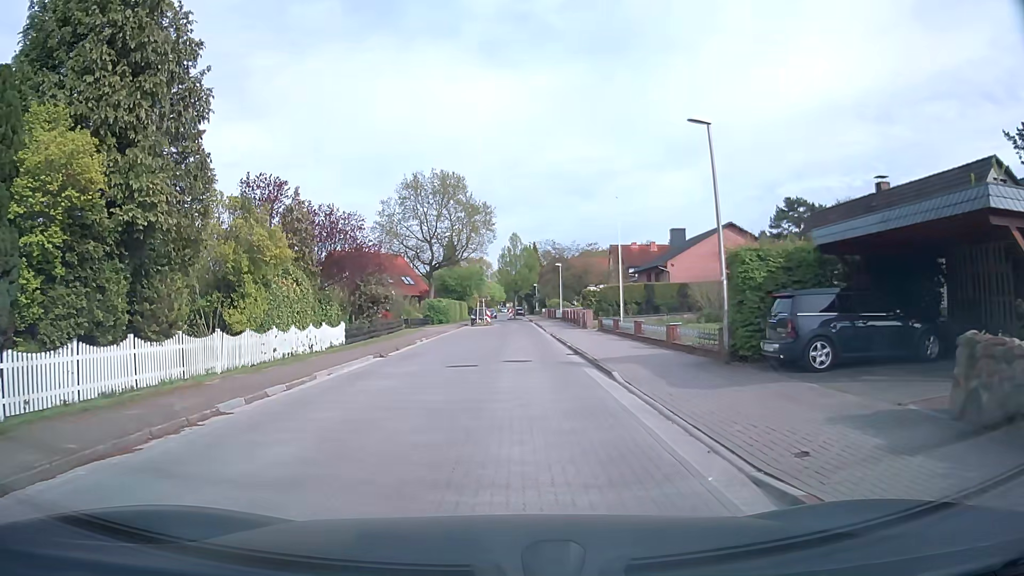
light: Day
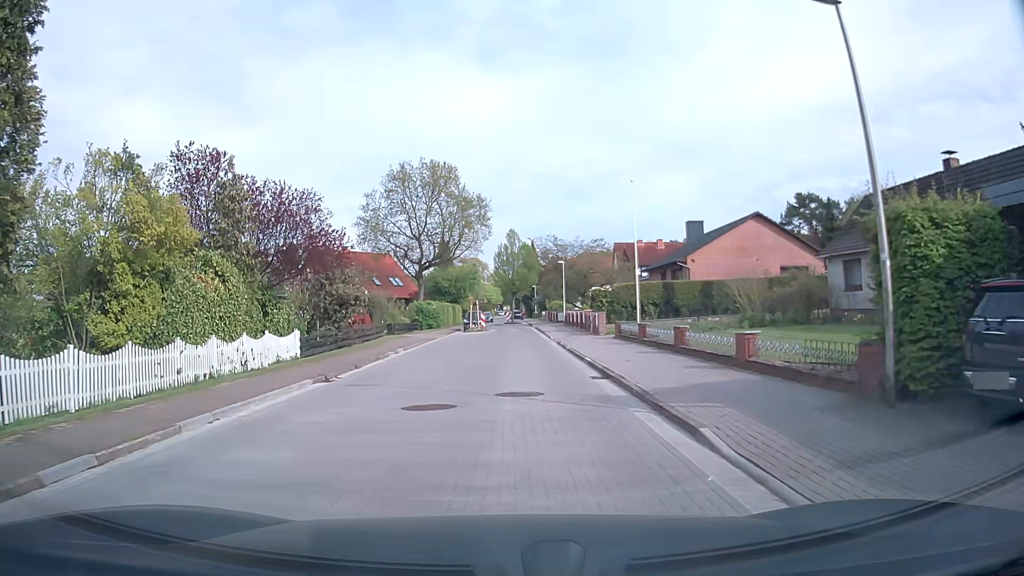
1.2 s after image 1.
(0.0, +6.4) m; 0°
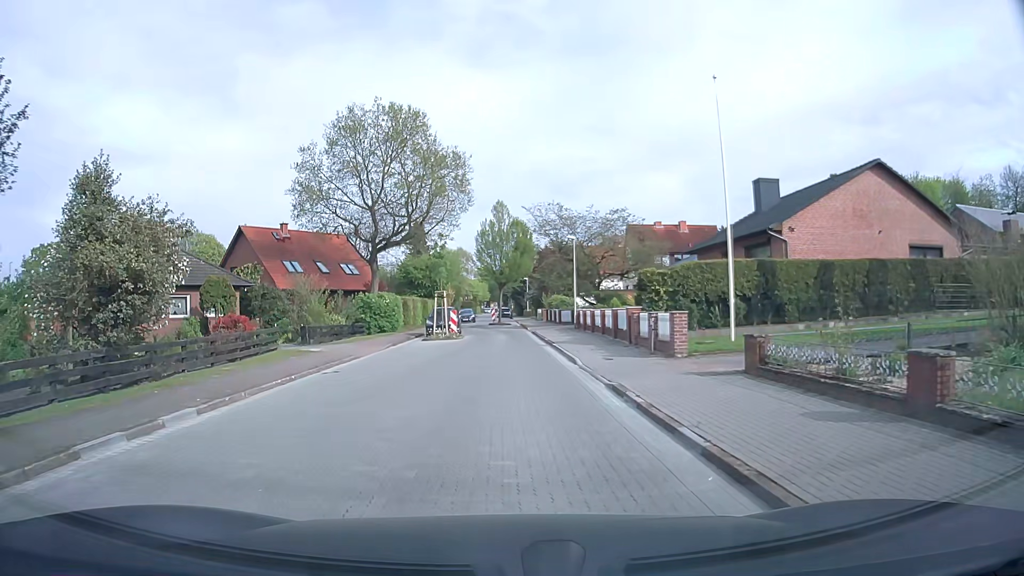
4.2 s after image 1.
(+0.3, +17.3) m; +2°
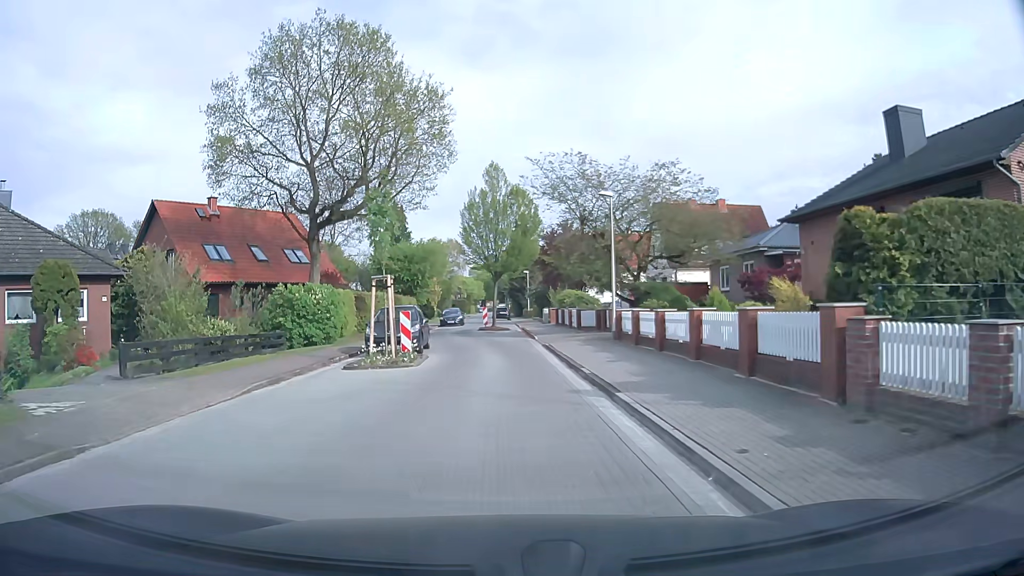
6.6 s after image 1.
(0.0, +14.3) m; 0°
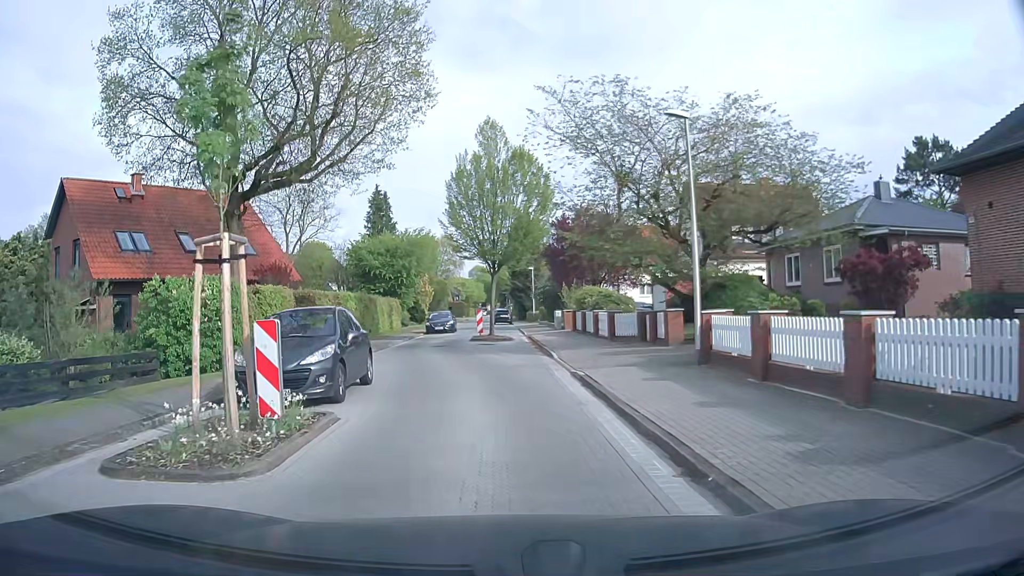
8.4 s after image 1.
(0.0, +10.1) m; 0°
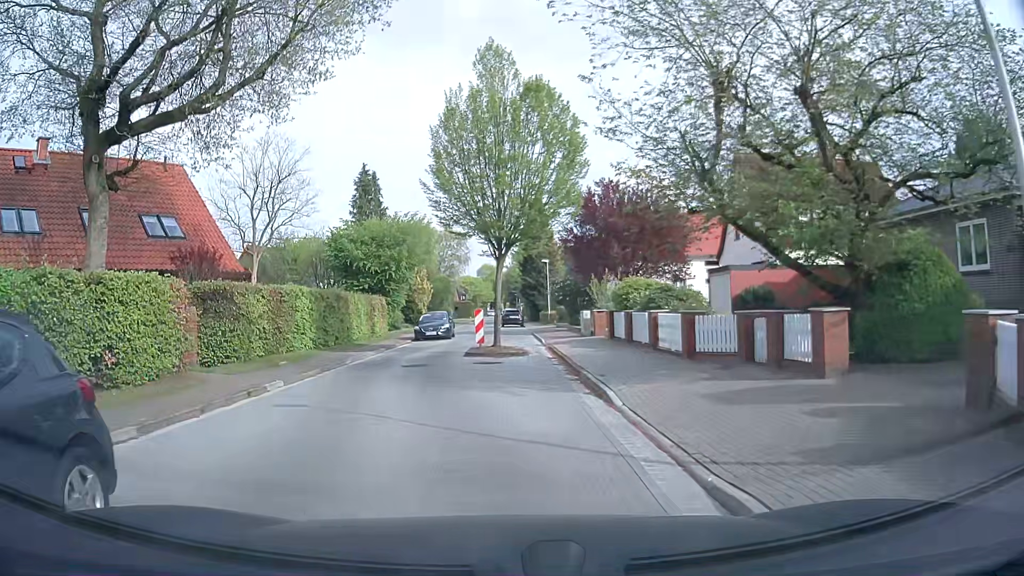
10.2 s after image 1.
(-0.1, +9.1) m; -2°
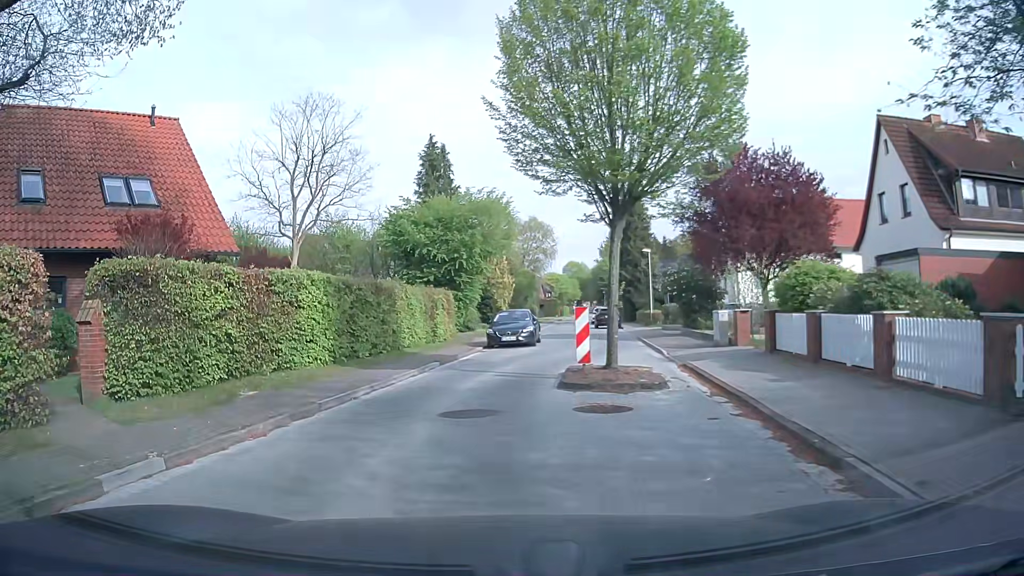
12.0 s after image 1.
(-0.3, +8.1) m; -5°
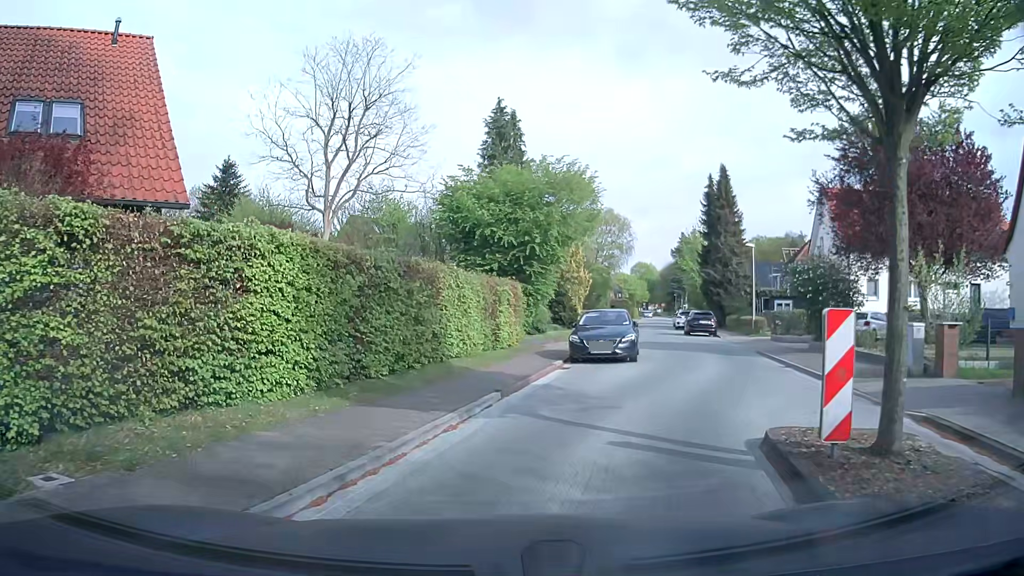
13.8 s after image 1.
(-0.6, +7.2) m; -8°
(+2, +10) (+6, +19) (+8, +28) (+9, +38) (+11, +48) (+14, +58) (+17, +67) (+21, +77) (+23, +86) (+26, +96) m
